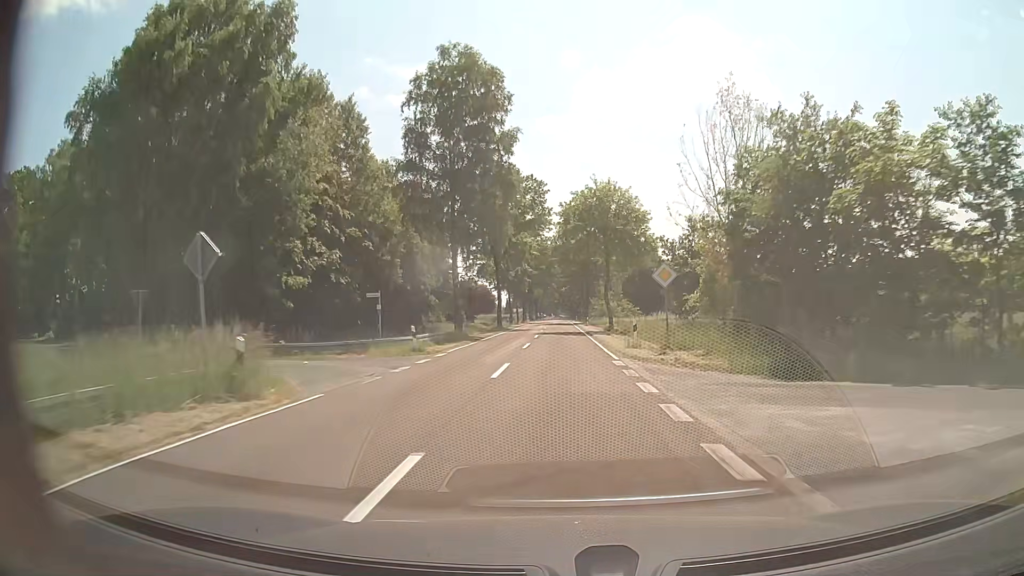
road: tertiary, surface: asphalt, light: Day
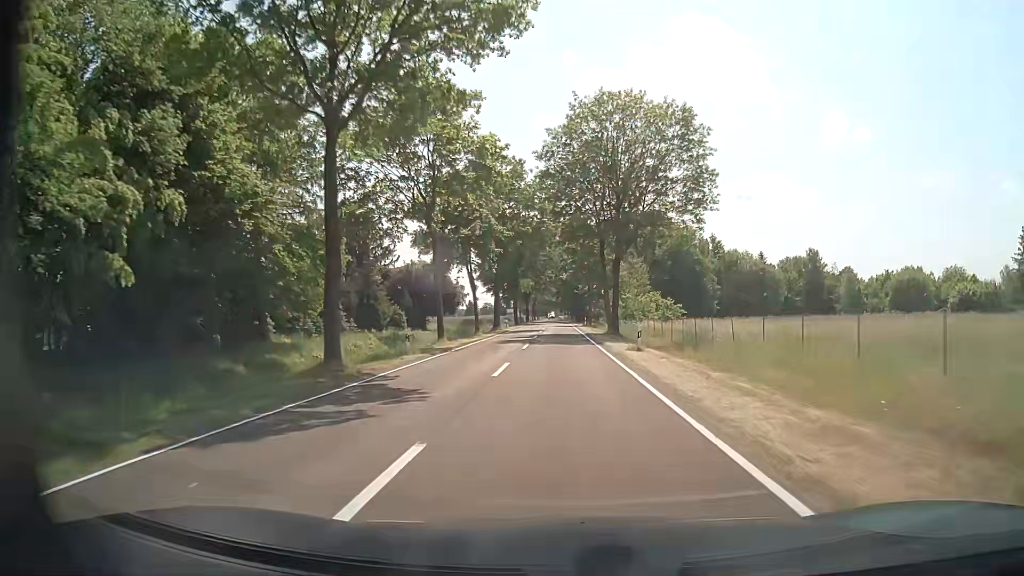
(+0.2, +46.6) m; 0°
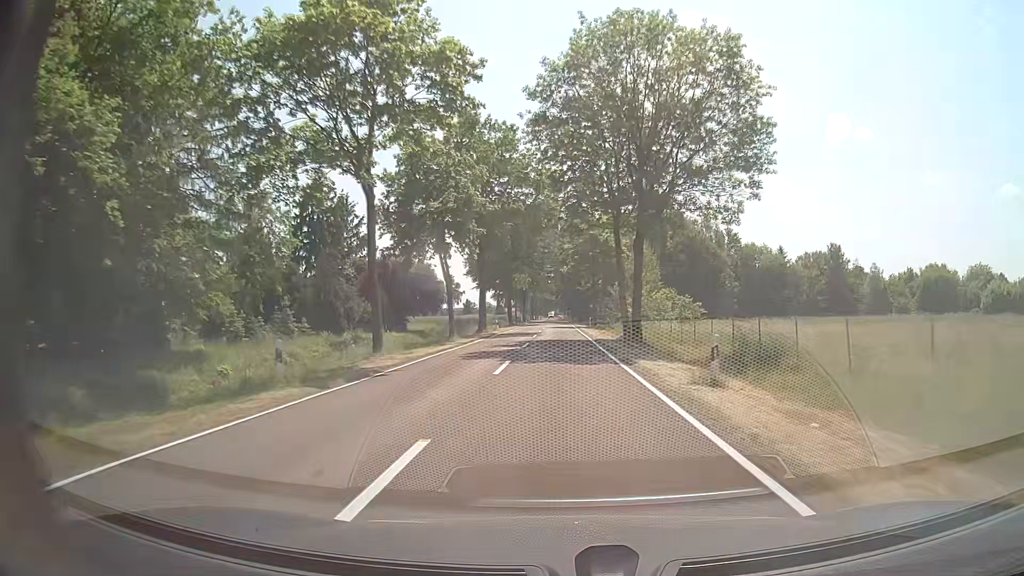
(0.0, +11.7) m; 0°
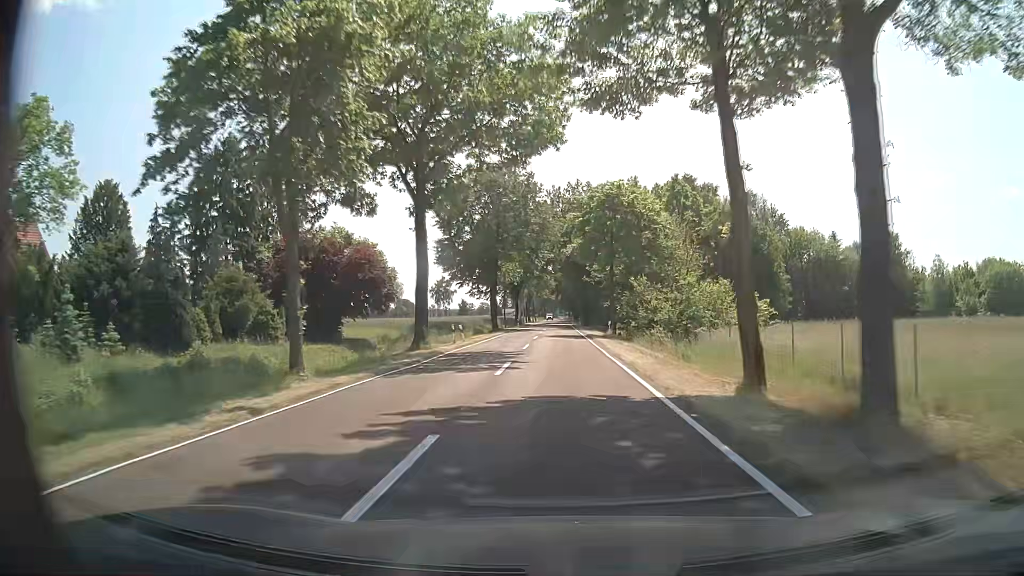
(0.0, +23.3) m; 0°
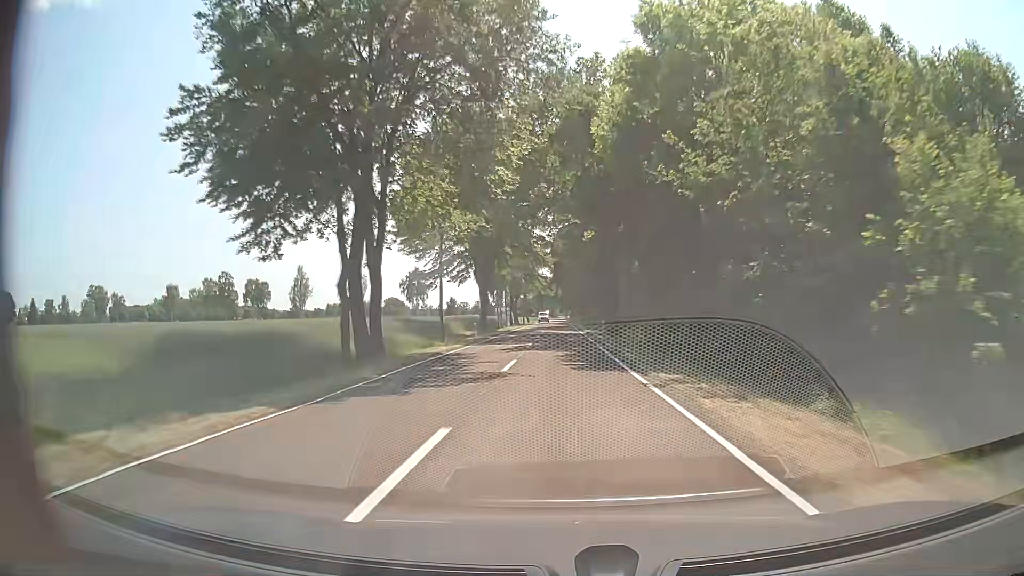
(-0.1, +46.7) m; 0°
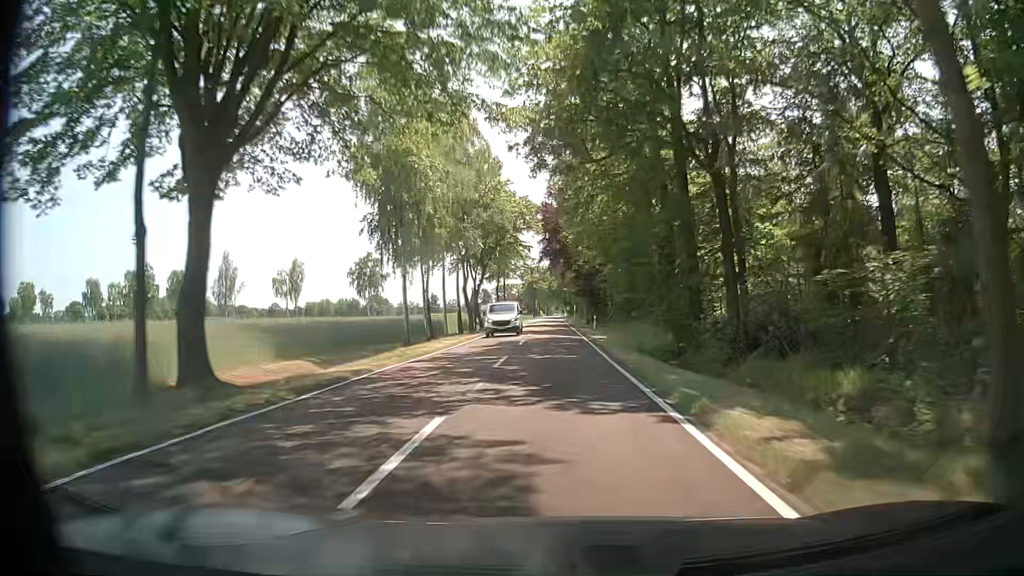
(+0.4, +46.7) m; +1°
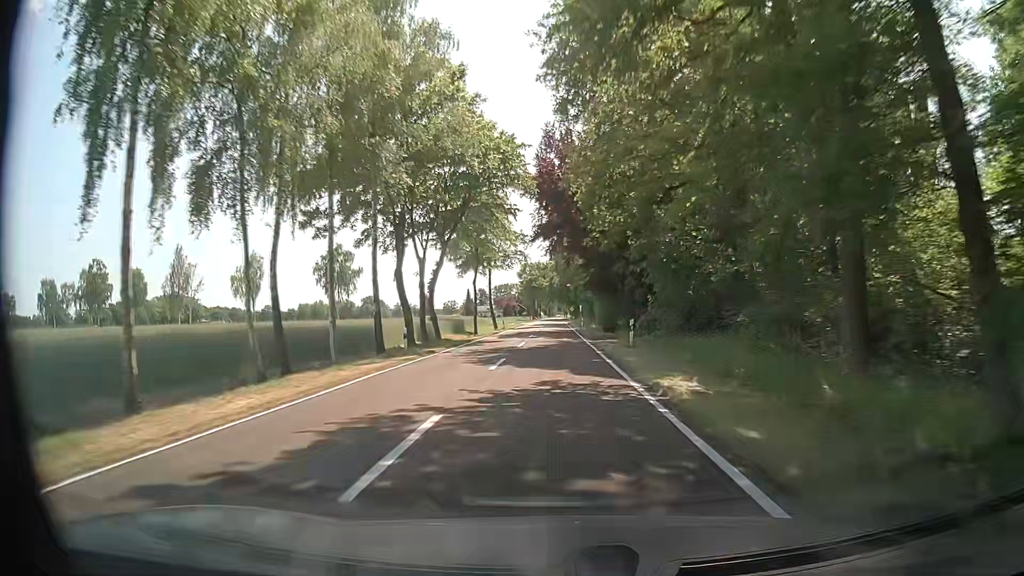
(0.0, +23.3) m; -1°
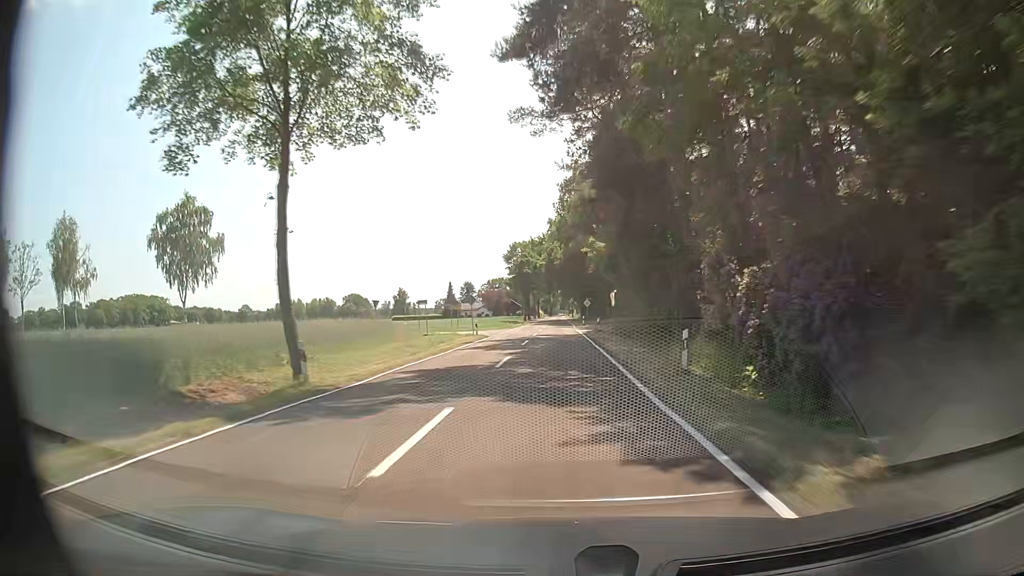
(+0.3, +58.3) m; 0°
(0, +10) (0, +20) (0, +30) (0, +40) (0, +50) (0, +60) (0, +70) (0, +80) (0, +90) (0, +100) m
